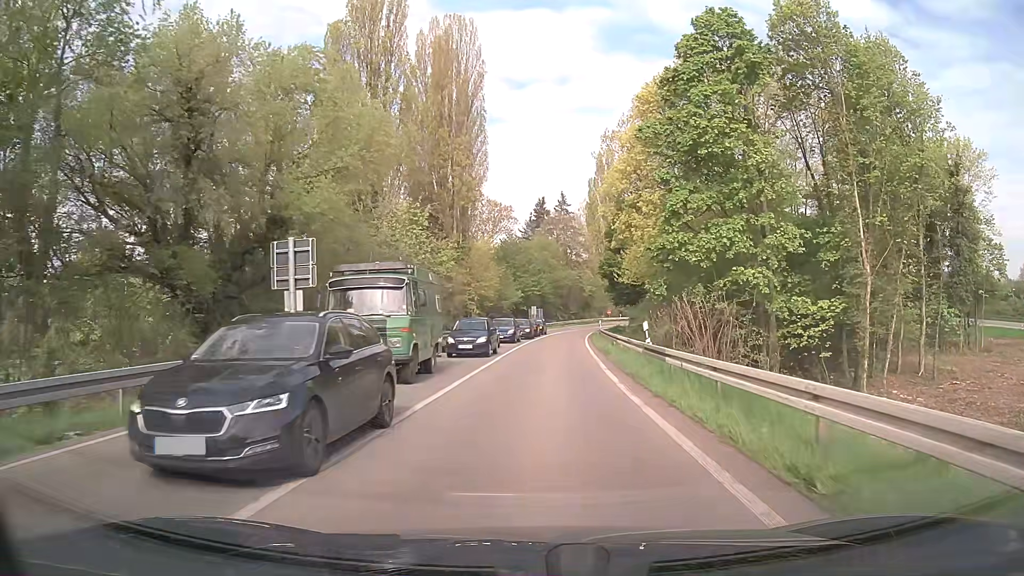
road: trunk_link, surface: asphalt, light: Day
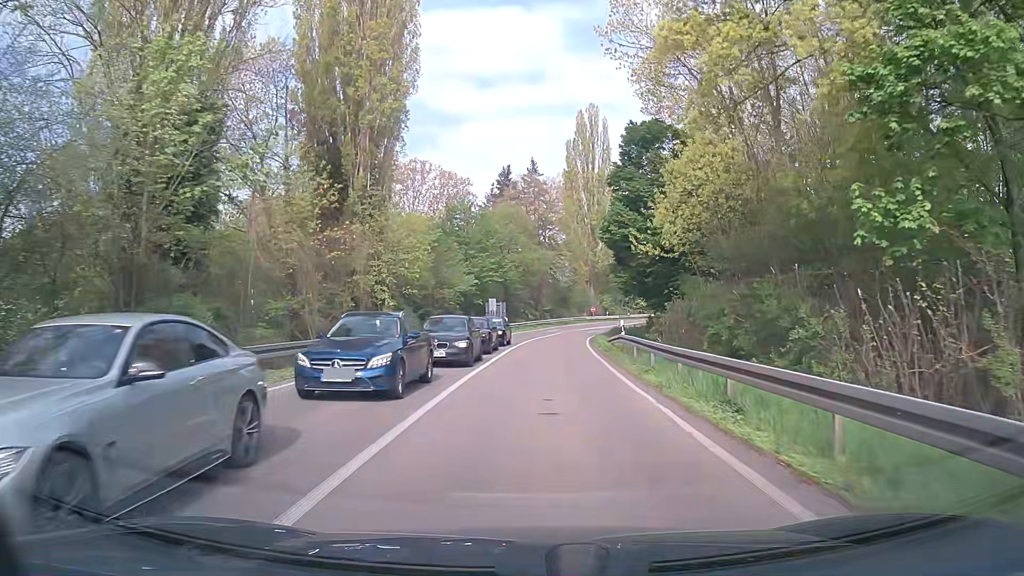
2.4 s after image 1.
(+0.5, +28.2) m; +3°
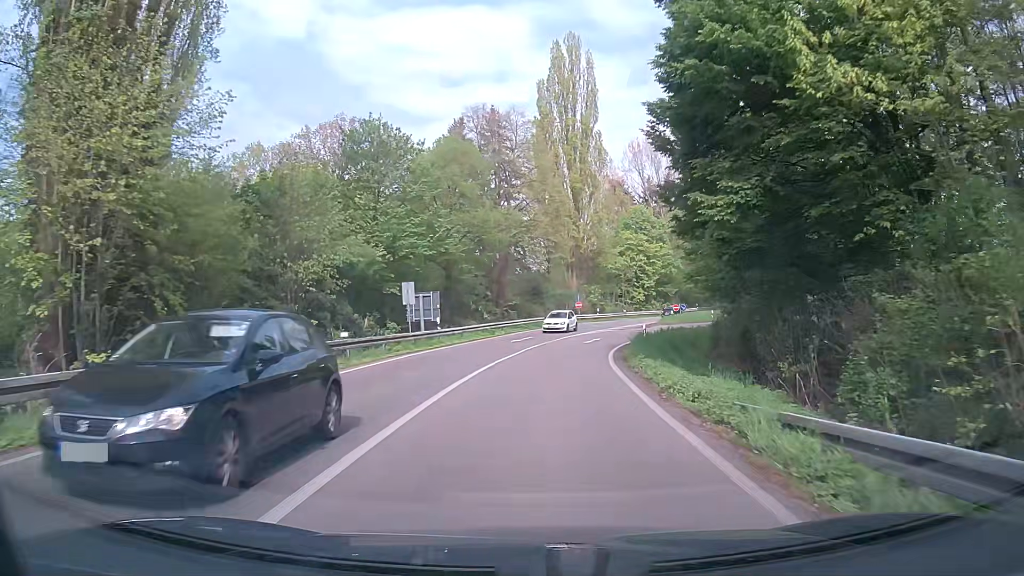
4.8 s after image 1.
(+0.6, +27.3) m; +1°
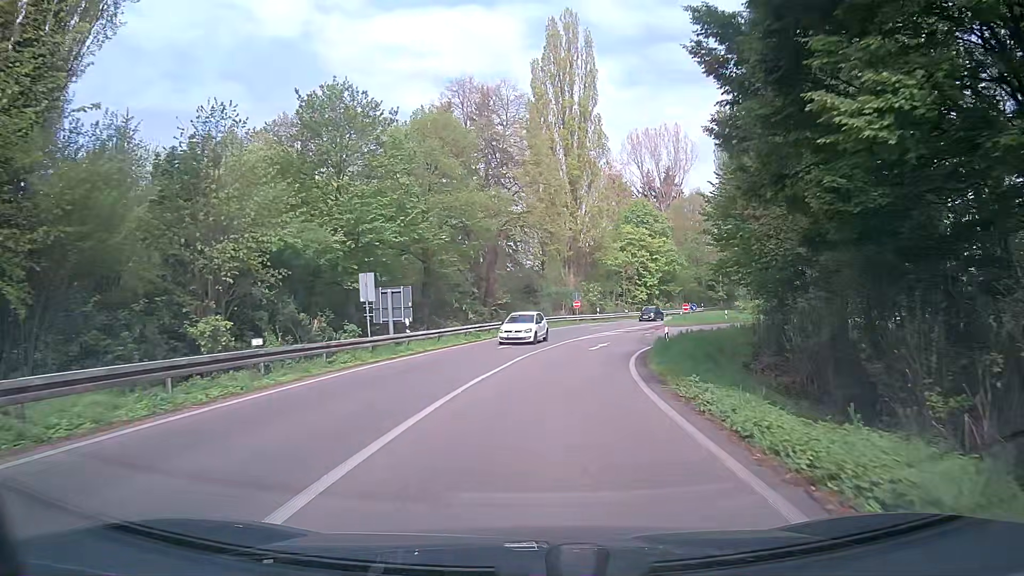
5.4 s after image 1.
(+0.1, +6.7) m; +2°
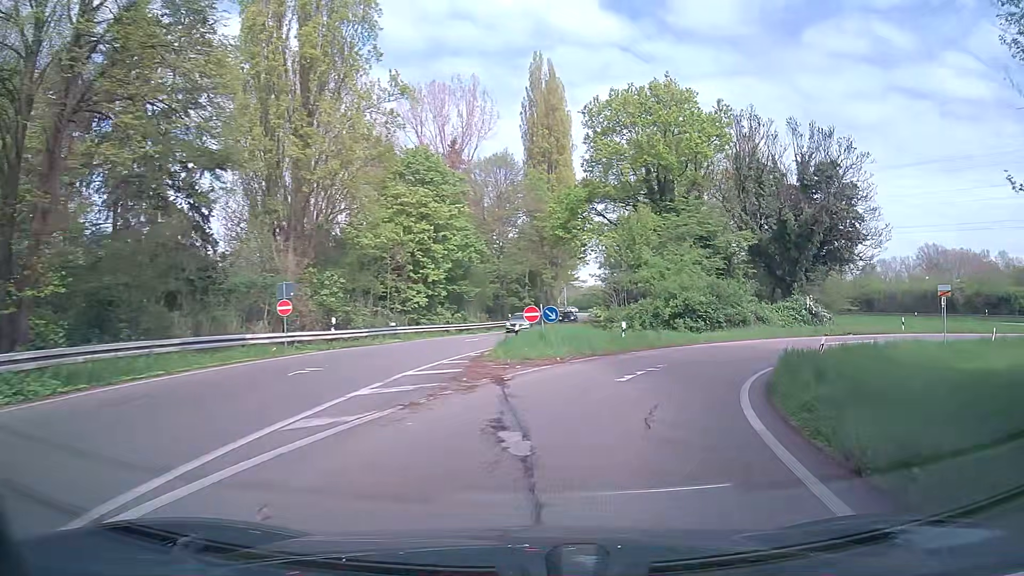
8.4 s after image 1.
(+3.8, +32.0) m; +21°
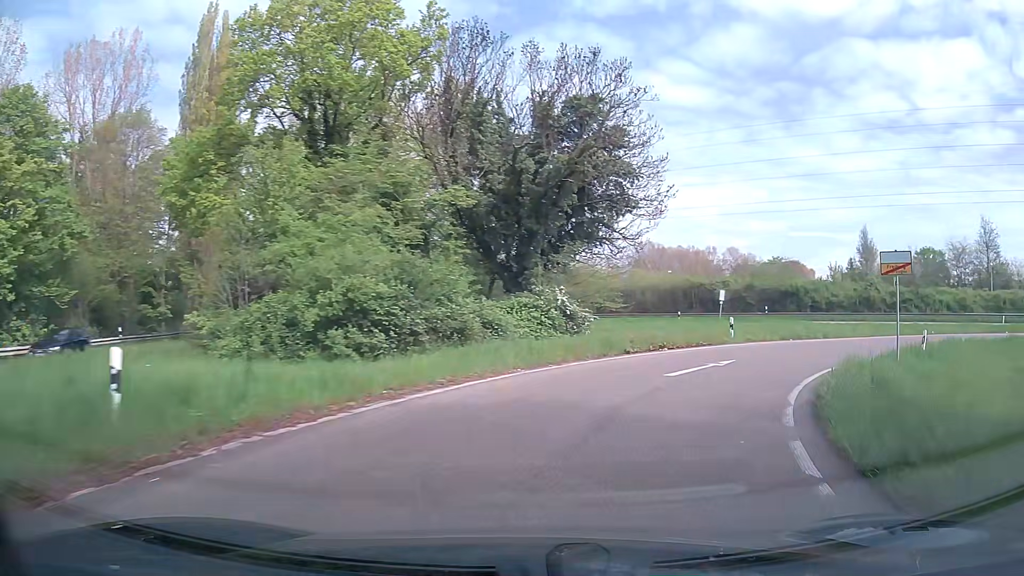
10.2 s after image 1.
(+3.6, +17.7) m; +27°
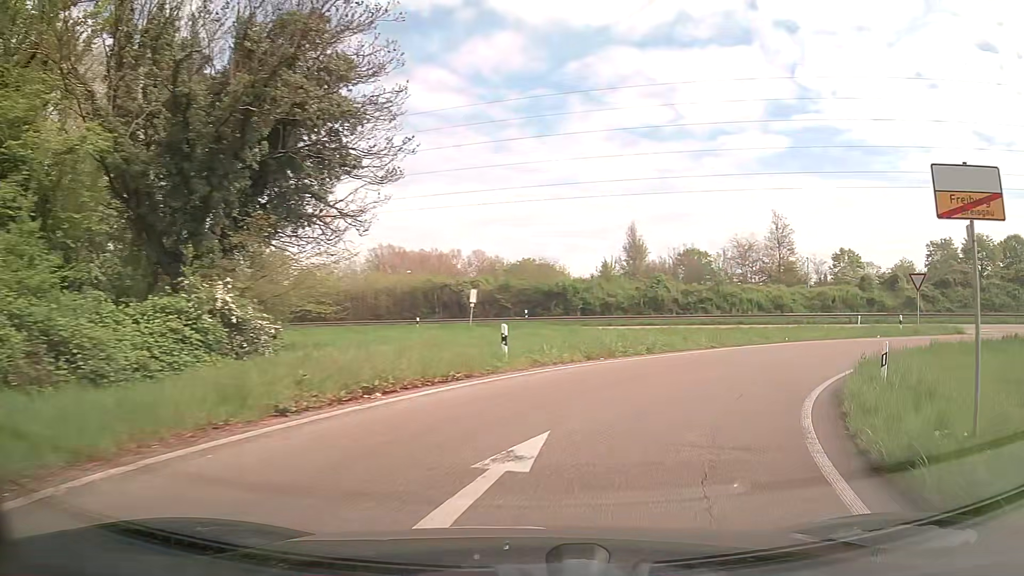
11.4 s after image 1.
(+2.0, +11.3) m; +21°
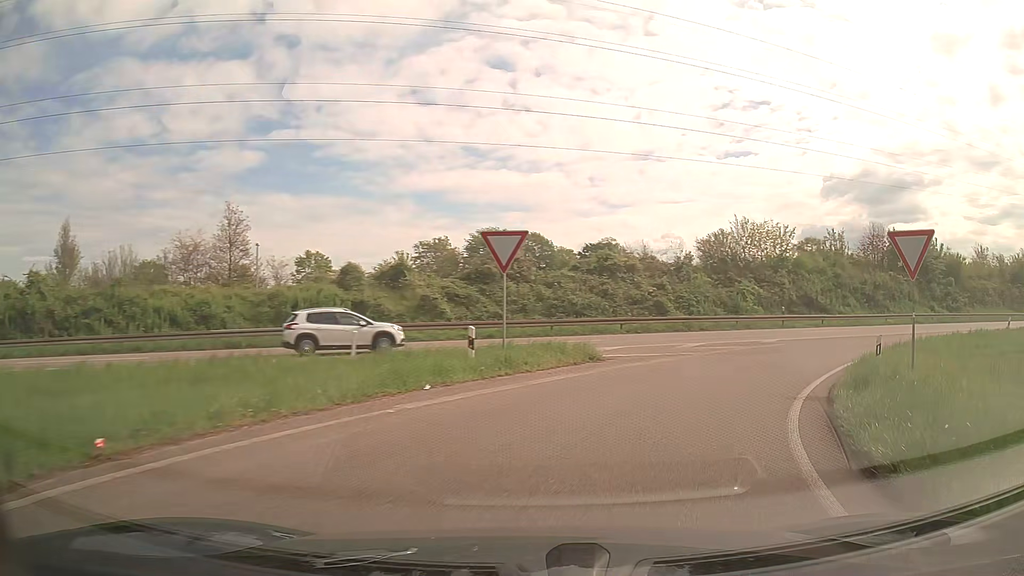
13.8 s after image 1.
(+7.9, +20.0) m; +44°
(+2, +10) (+6, +19) (+13, +26) (+22, +31) (+30, +36) (+39, +40) (+49, +45) (+58, +49) (+67, +53) (+76, +57) m
